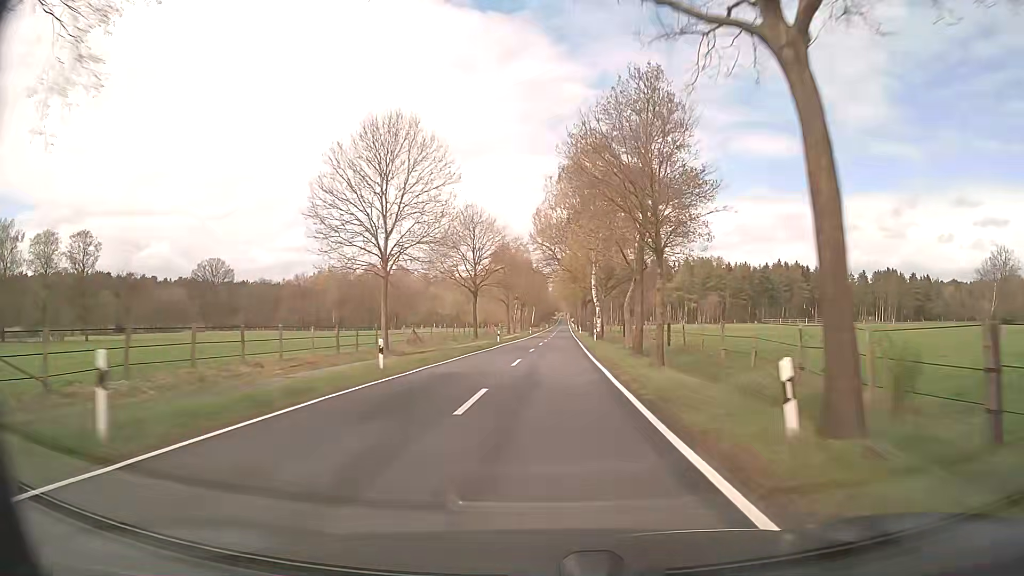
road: secondary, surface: asphalt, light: Day
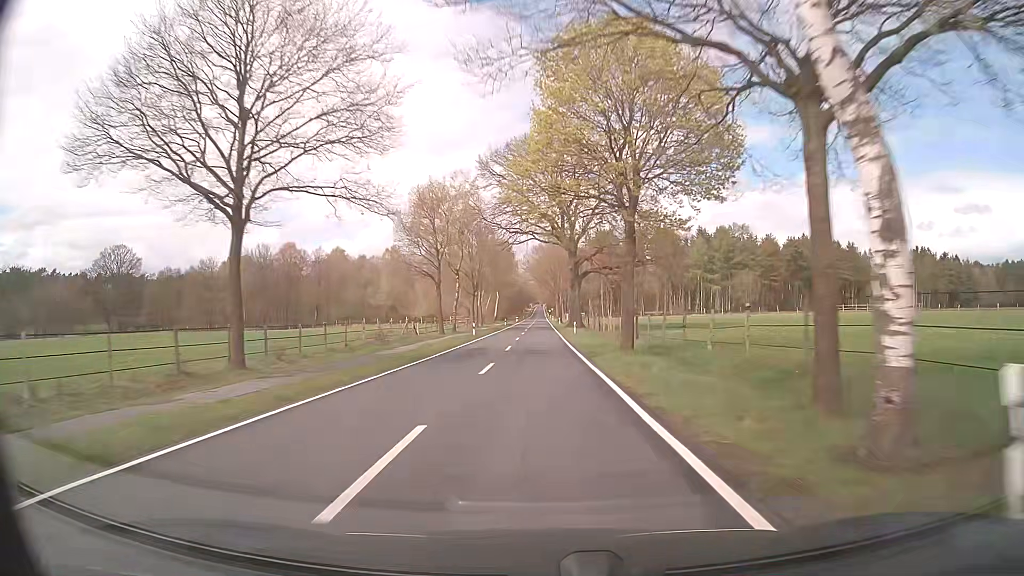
(+1.9, +54.3) m; +2°
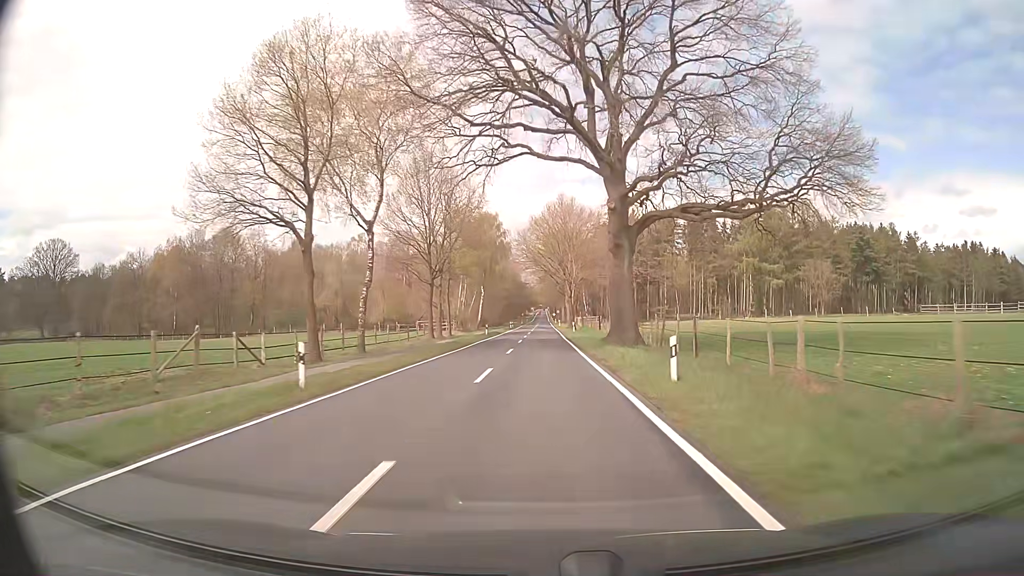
(0.0, +38.7) m; 0°
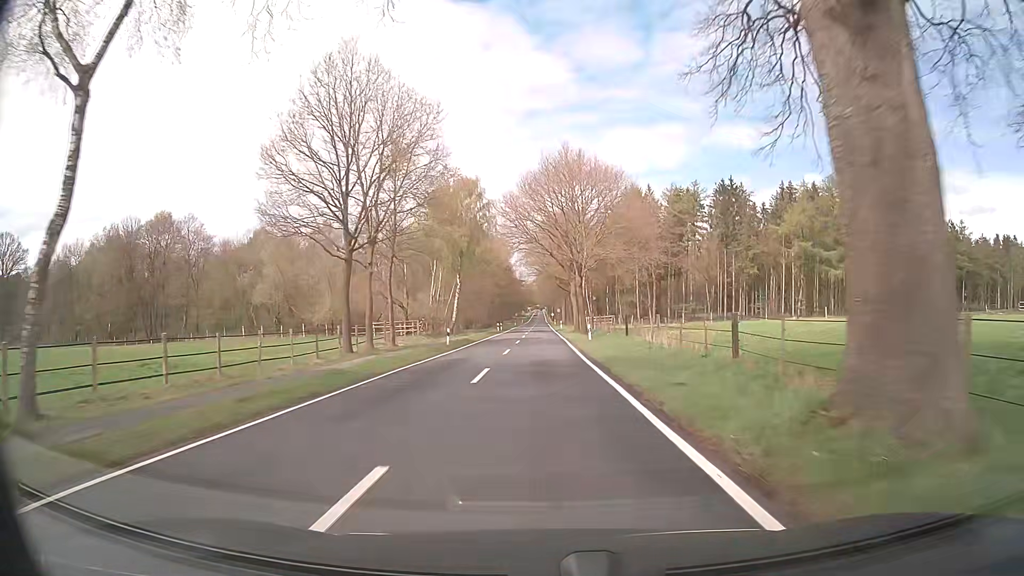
(+0.1, +24.4) m; 0°
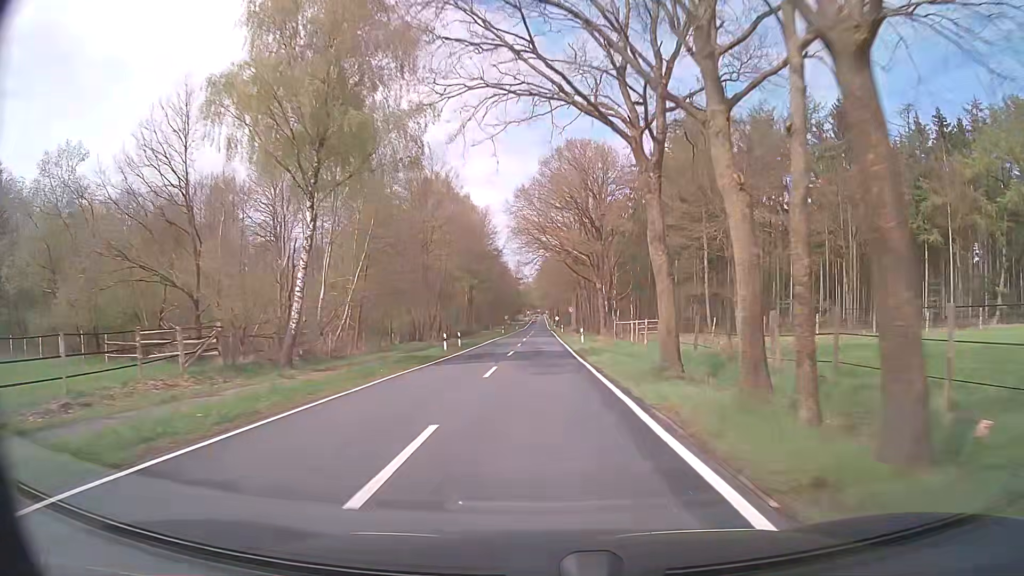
(+0.1, +45.5) m; 0°
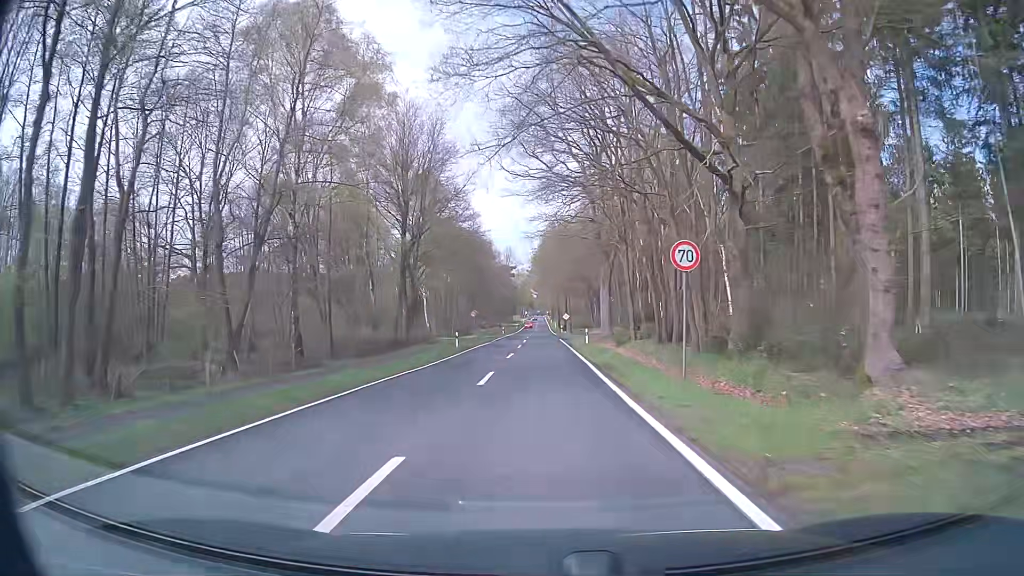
(0.0, +50.8) m; 0°
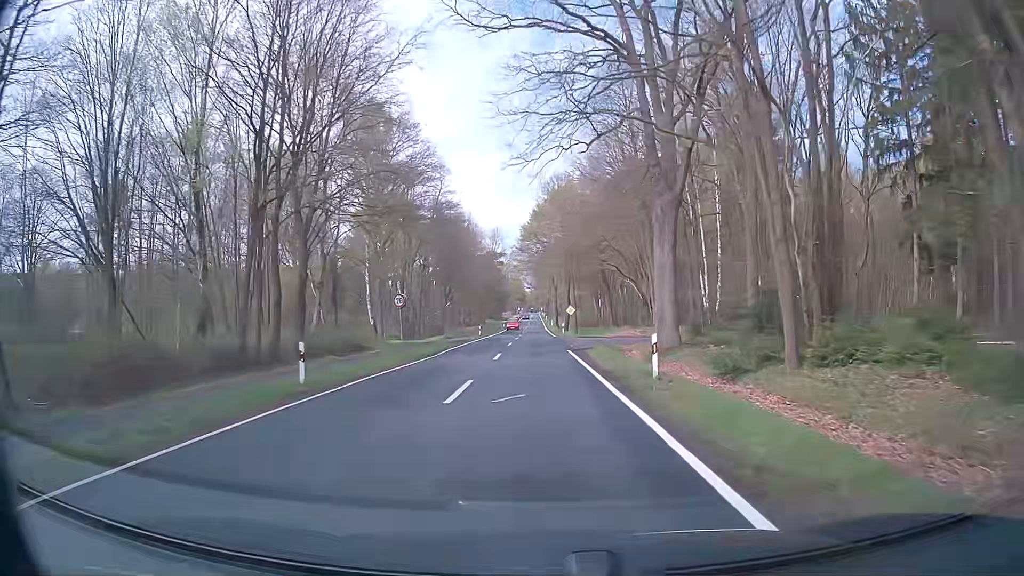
(0.0, +27.2) m; +1°
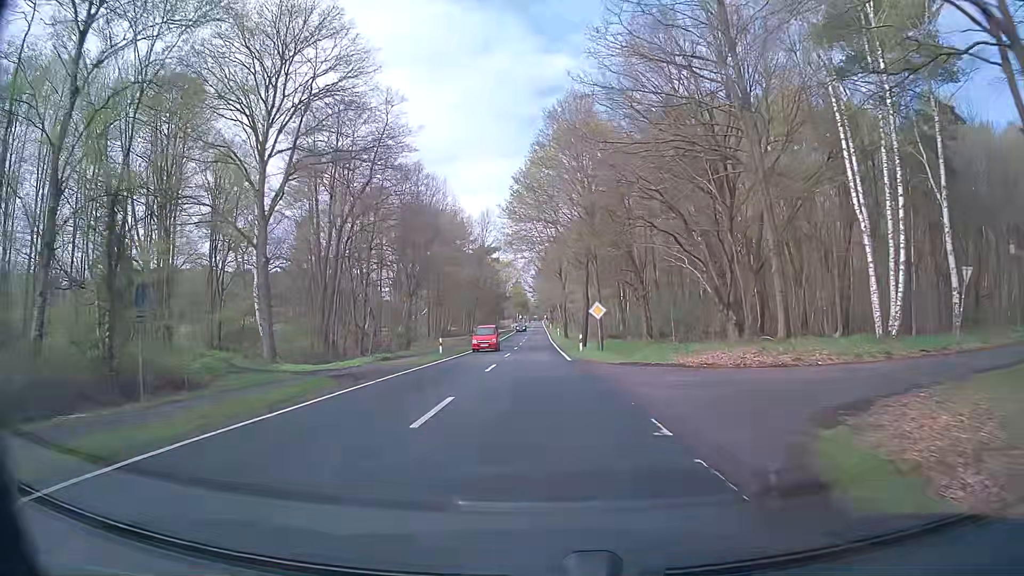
(-0.1, +26.4) m; -1°
(0, +10) (0, +20) (0, +30) (0, +40) (0, +50) (0, +60) (0, +70) (0, +80) (-1, +90) (-1, +100) m
